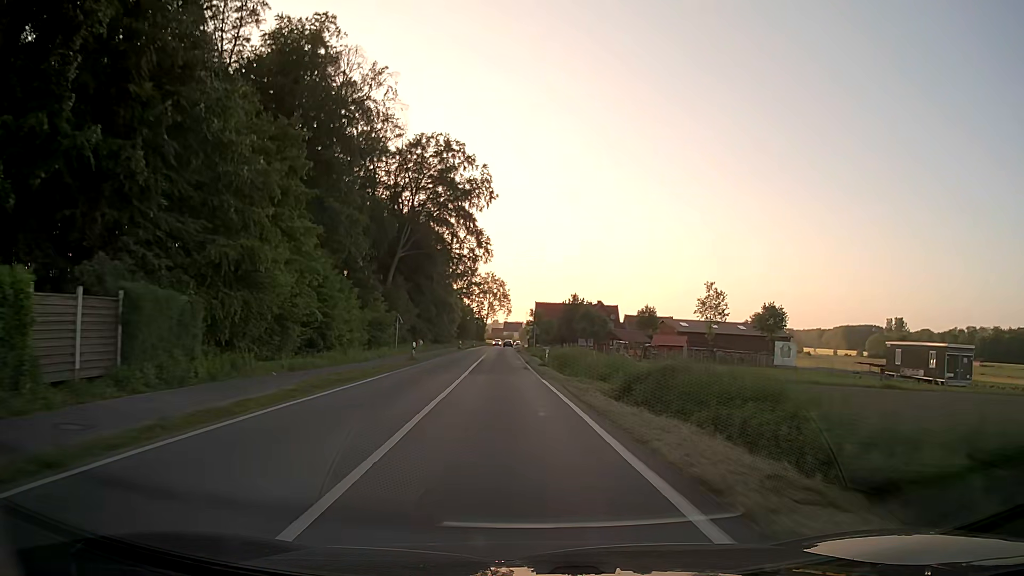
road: secondary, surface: asphalt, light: Day
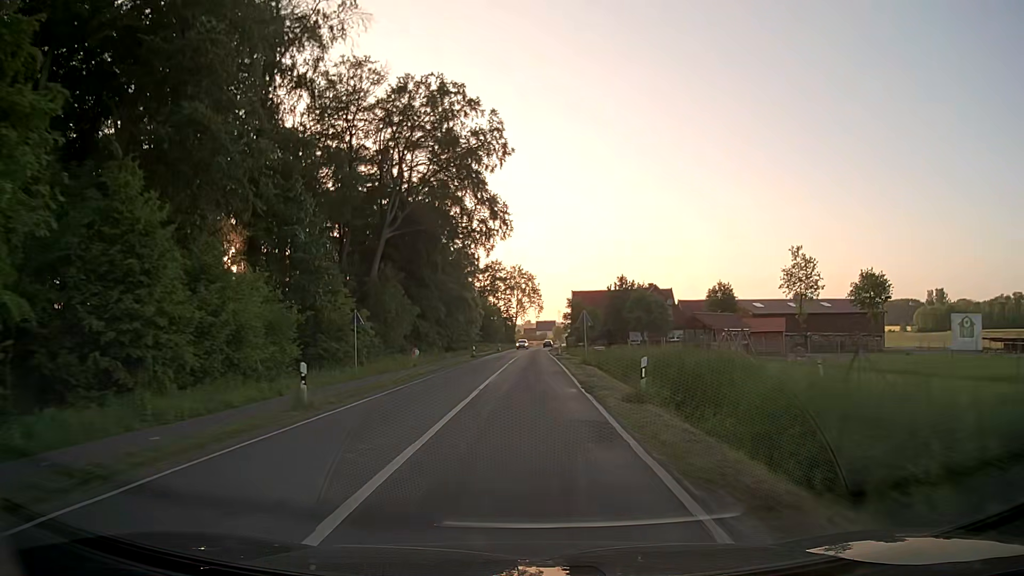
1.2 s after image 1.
(-0.6, +23.2) m; -3°
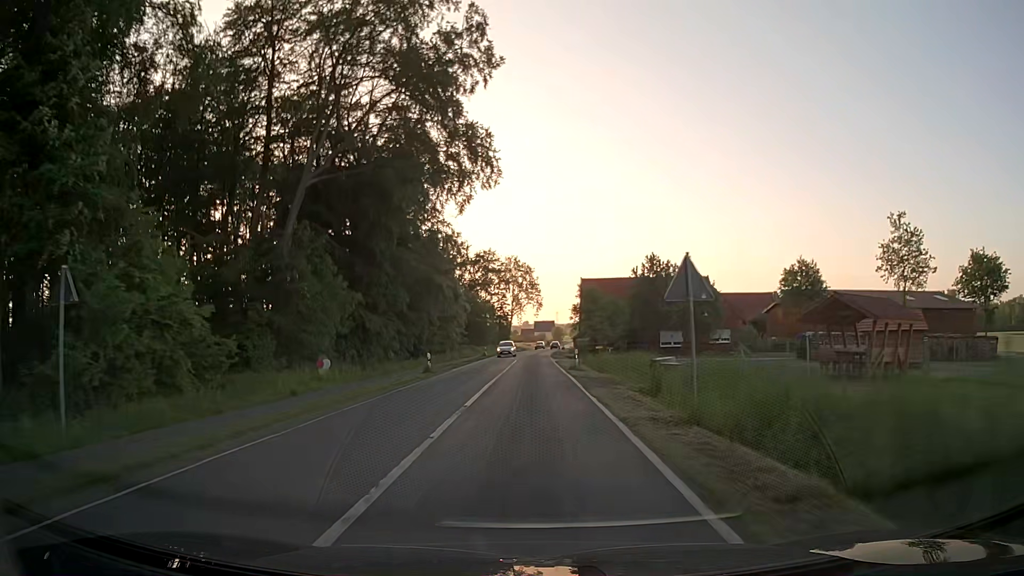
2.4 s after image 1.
(+0.2, +23.2) m; 0°
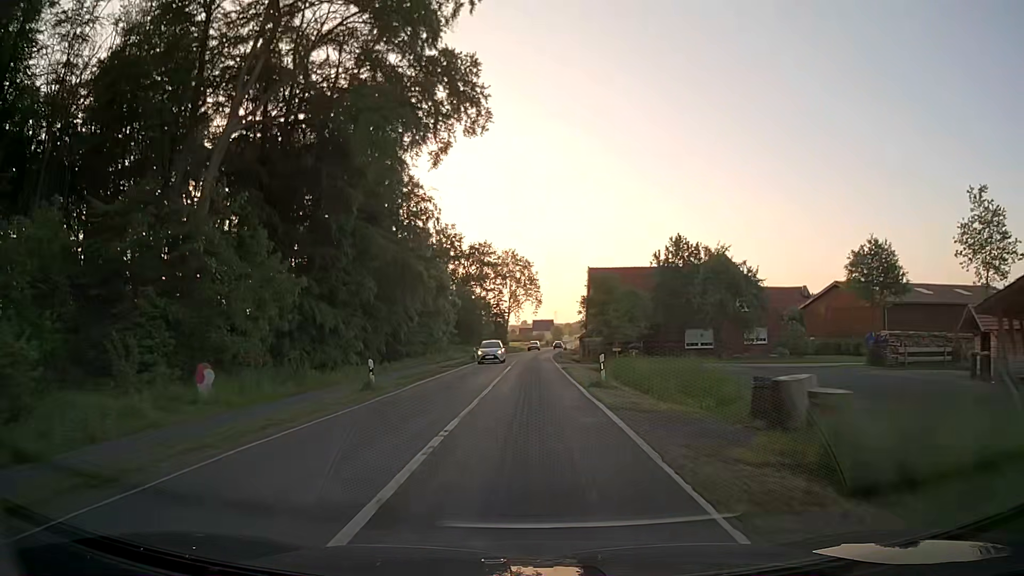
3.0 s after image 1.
(0.0, +11.6) m; 0°
